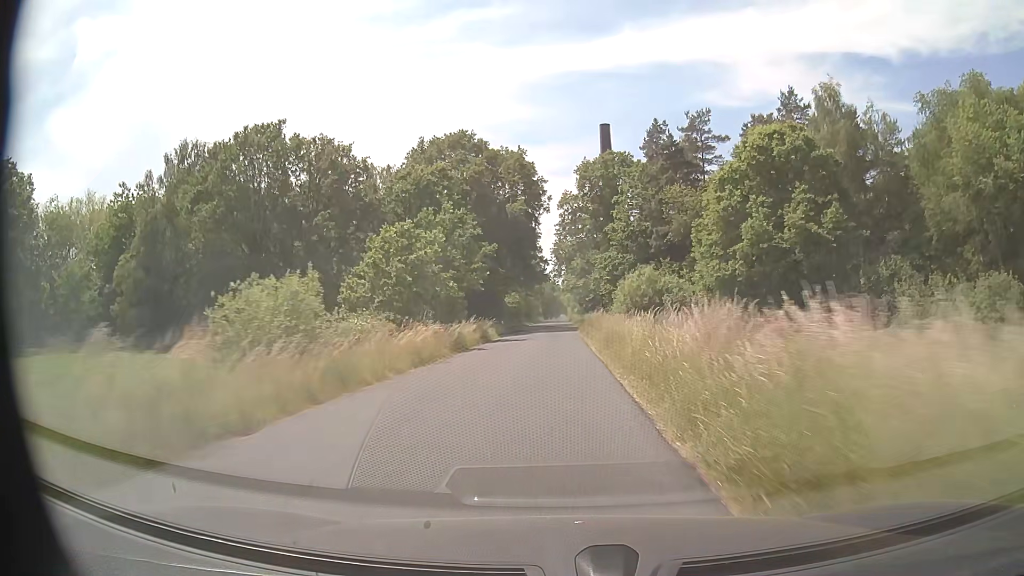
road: secondary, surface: asphalt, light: Day
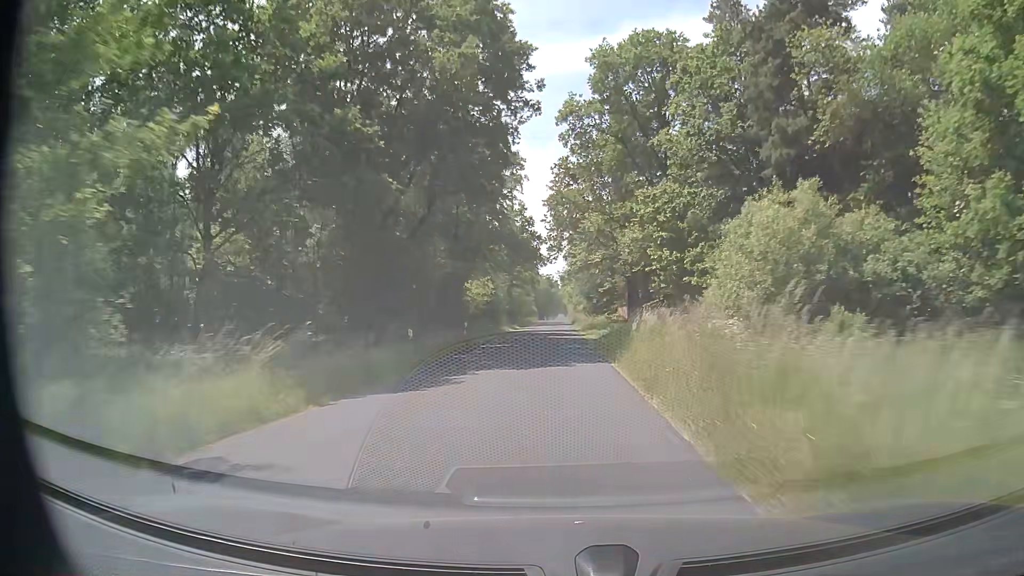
(+0.1, +34.0) m; 0°
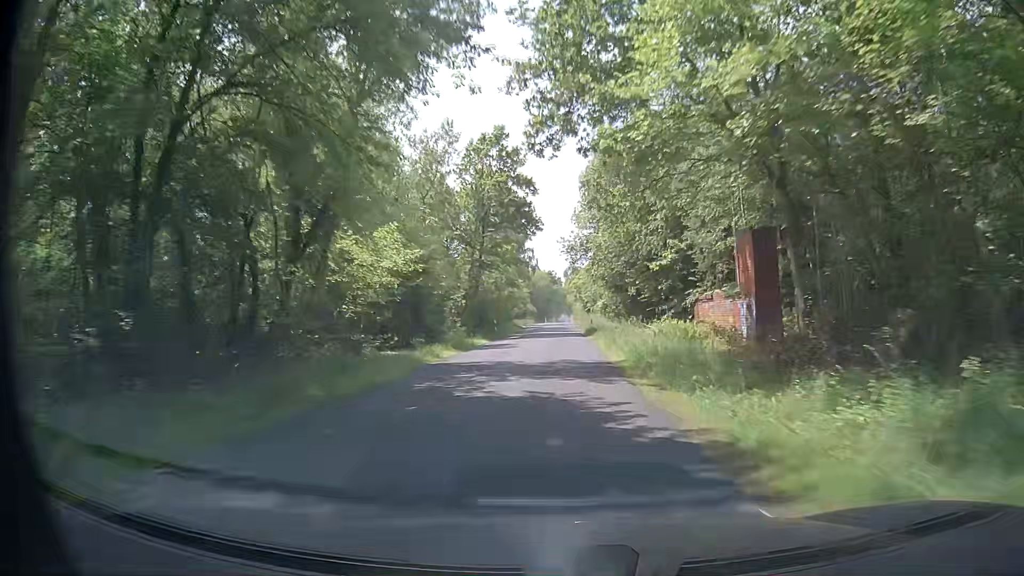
(0.0, +33.9) m; -1°
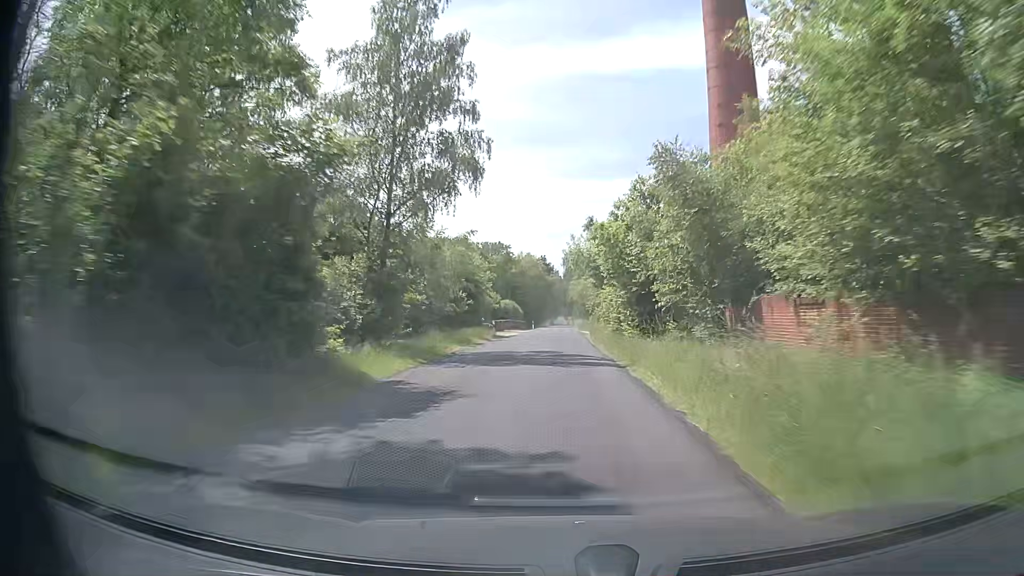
(+0.4, +56.3) m; 0°
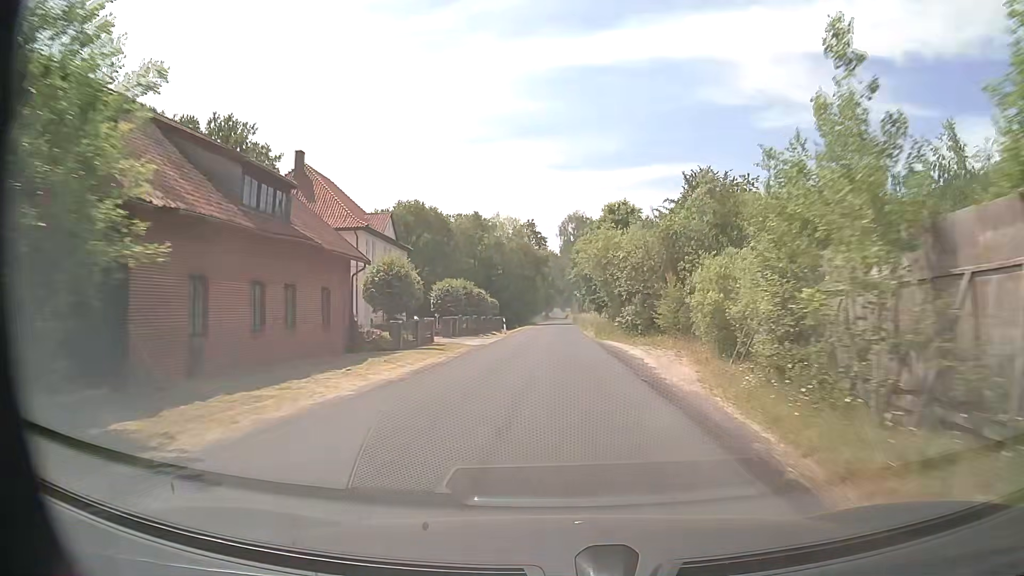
(+0.4, +45.1) m; +1°
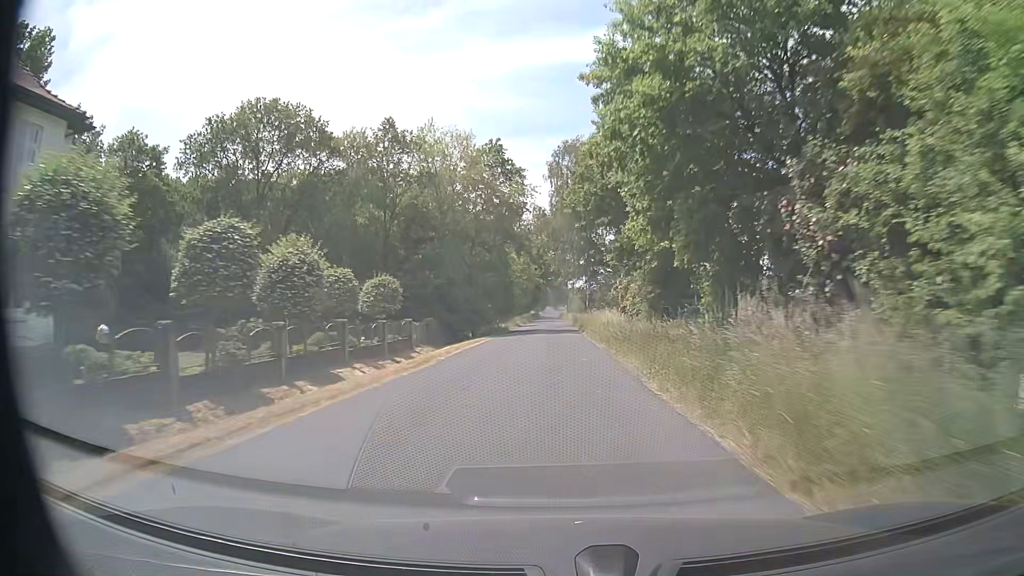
(-0.1, +45.3) m; +1°
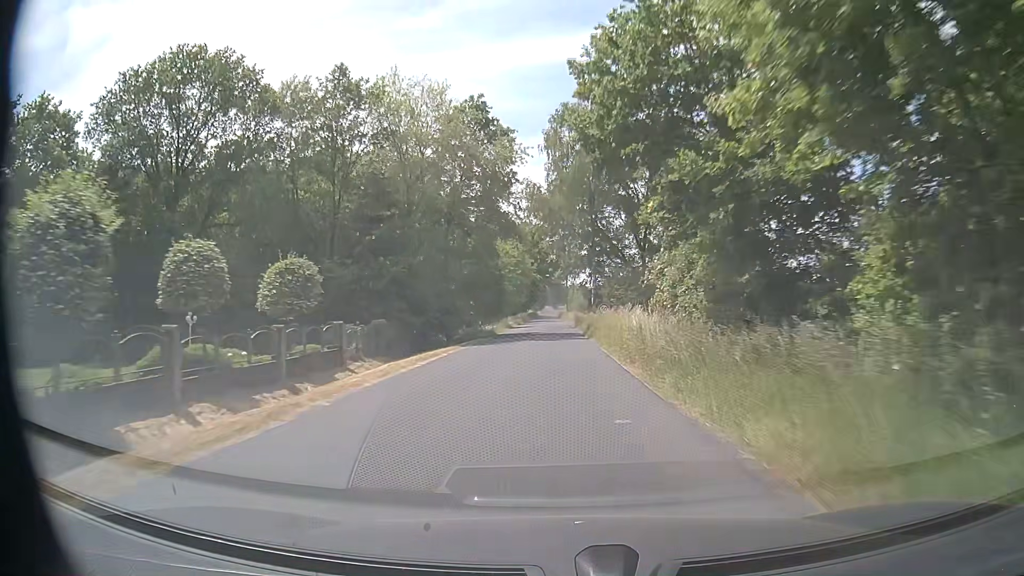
(-0.1, +11.0) m; -1°
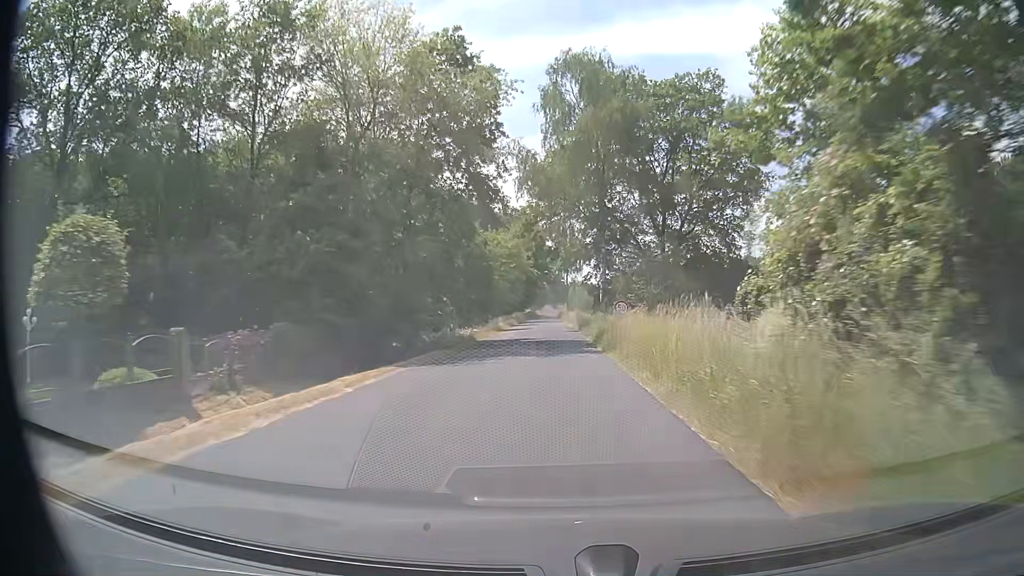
(0.0, +10.6) m; 0°
(0, +10) (0, +20) (0, +30) (0, +40) (0, +50) (0, +60) (0, +70) (-1, +80) (-1, +90) (-1, +100) m
